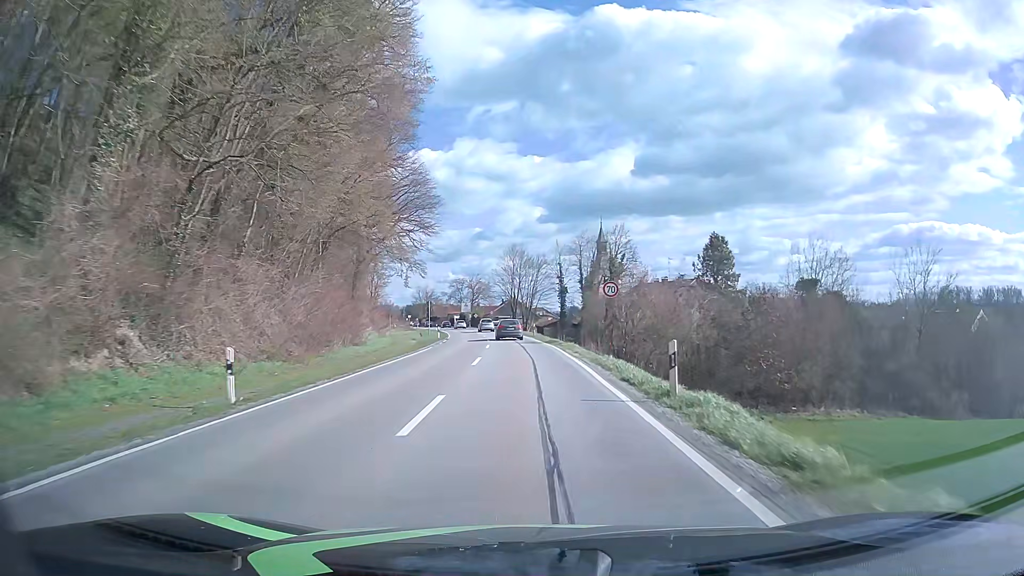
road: secondary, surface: asphalt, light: Day
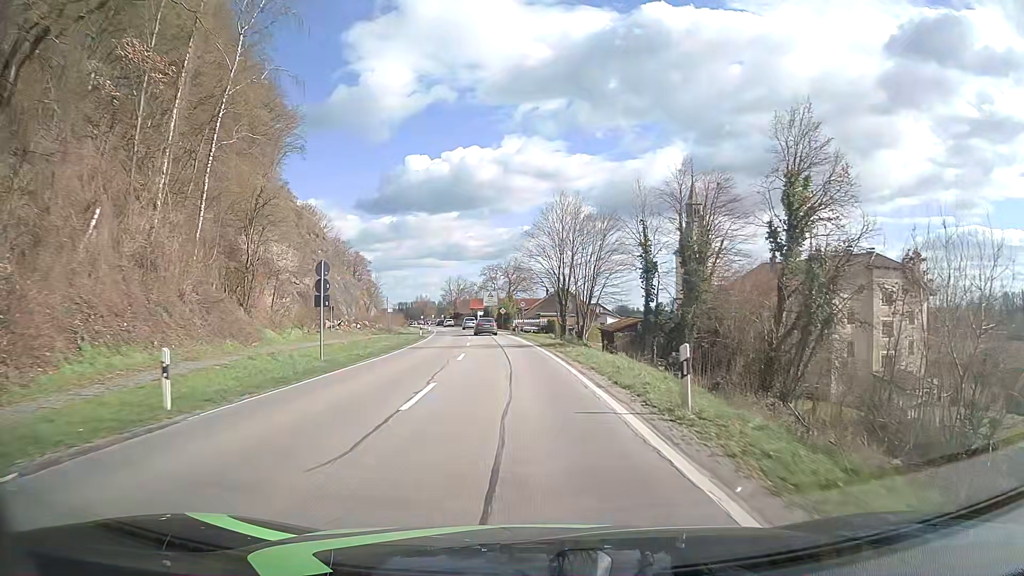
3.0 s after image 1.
(-1.5, +46.2) m; -4°
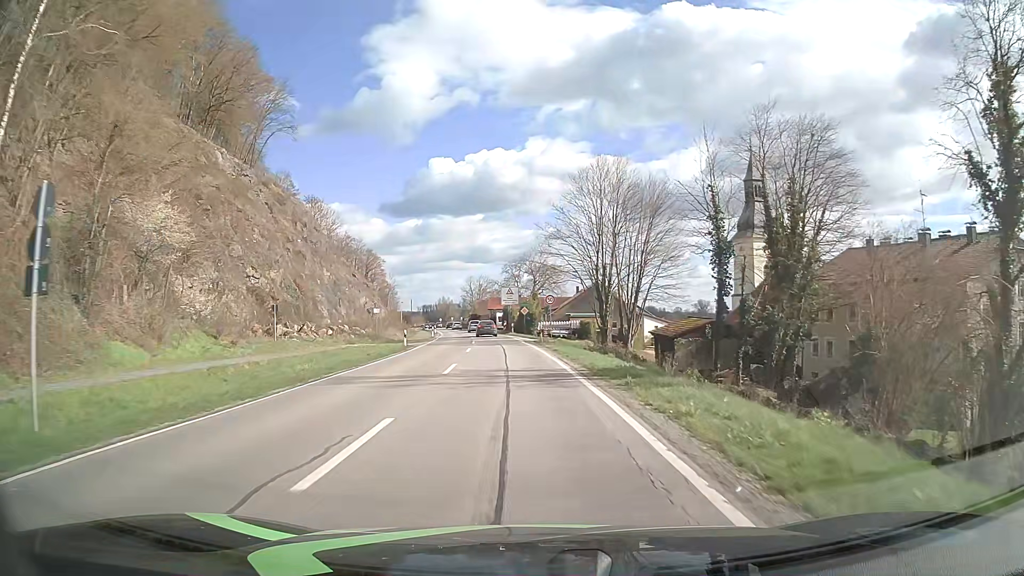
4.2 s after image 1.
(-0.3, +16.7) m; -2°
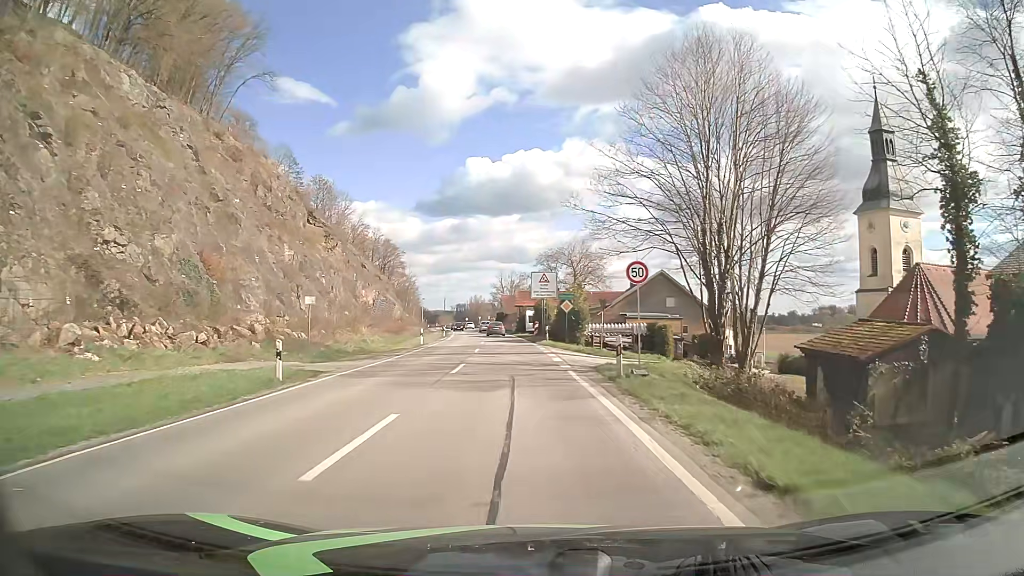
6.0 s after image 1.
(-0.6, +23.9) m; -3°
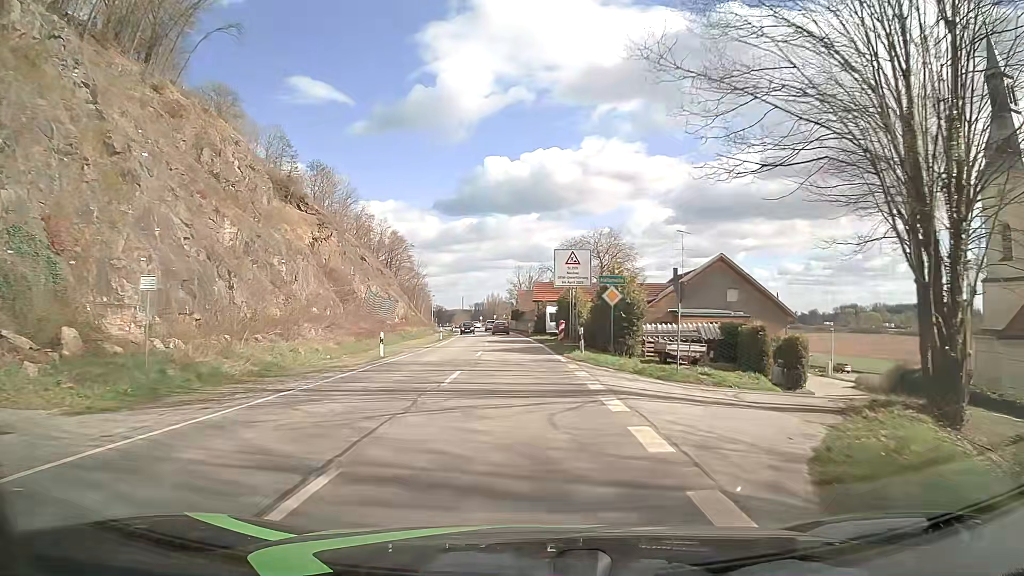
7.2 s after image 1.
(-0.3, +15.6) m; -1°
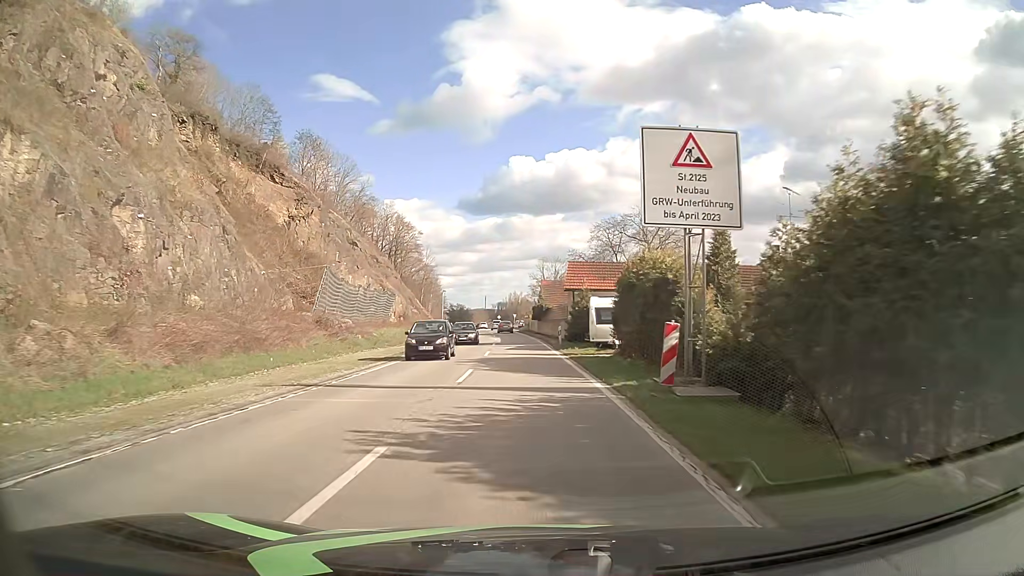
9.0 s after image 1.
(-0.6, +23.2) m; -2°
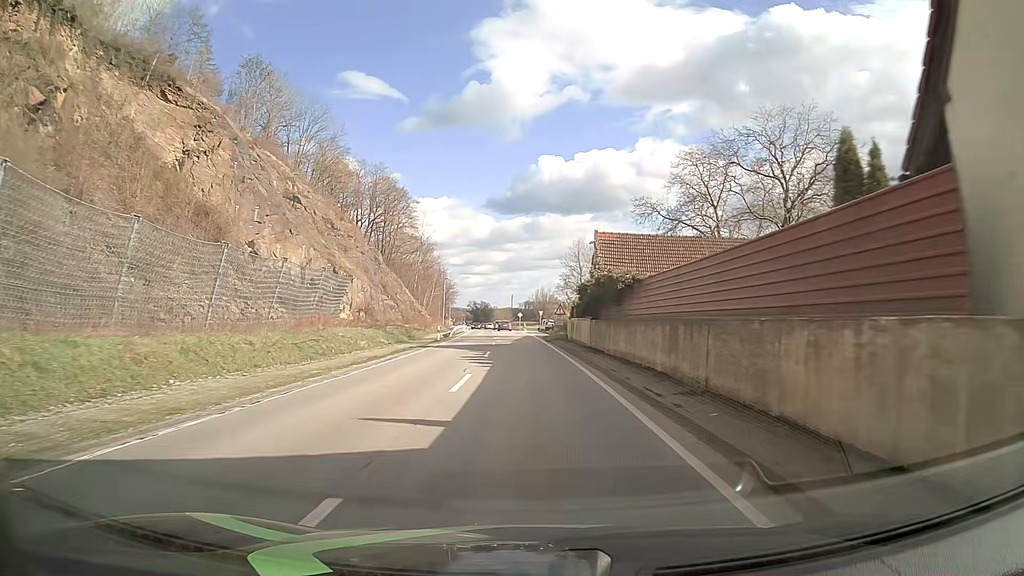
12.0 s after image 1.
(-0.7, +38.4) m; -2°
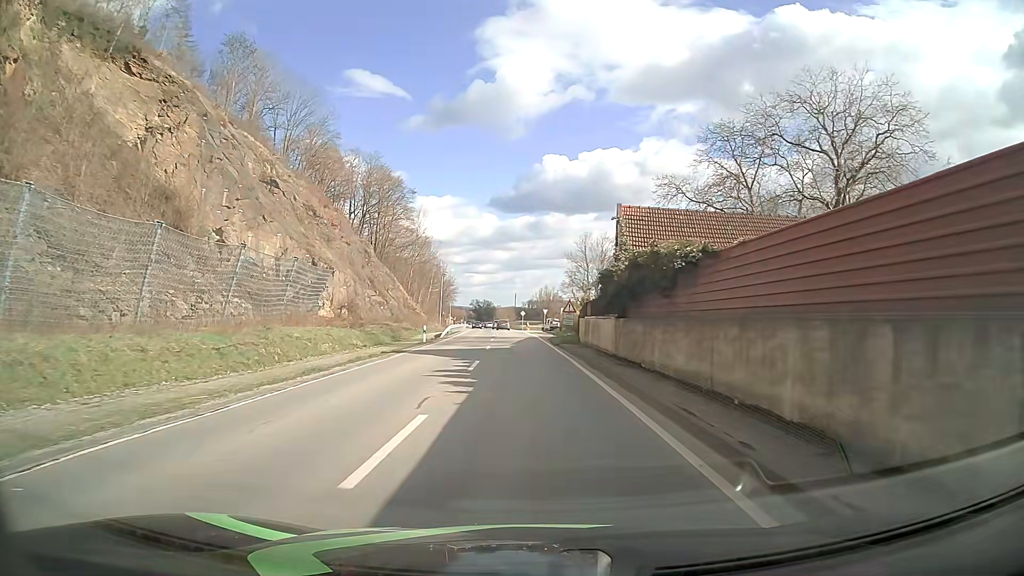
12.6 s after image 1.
(0.0, +7.6) m; 0°
(0, +10) (0, +20) (0, +30) (-1, +40) (-1, +50) (-1, +60) (-2, +70) (-3, +80) (-3, +90) (-4, +100) m
